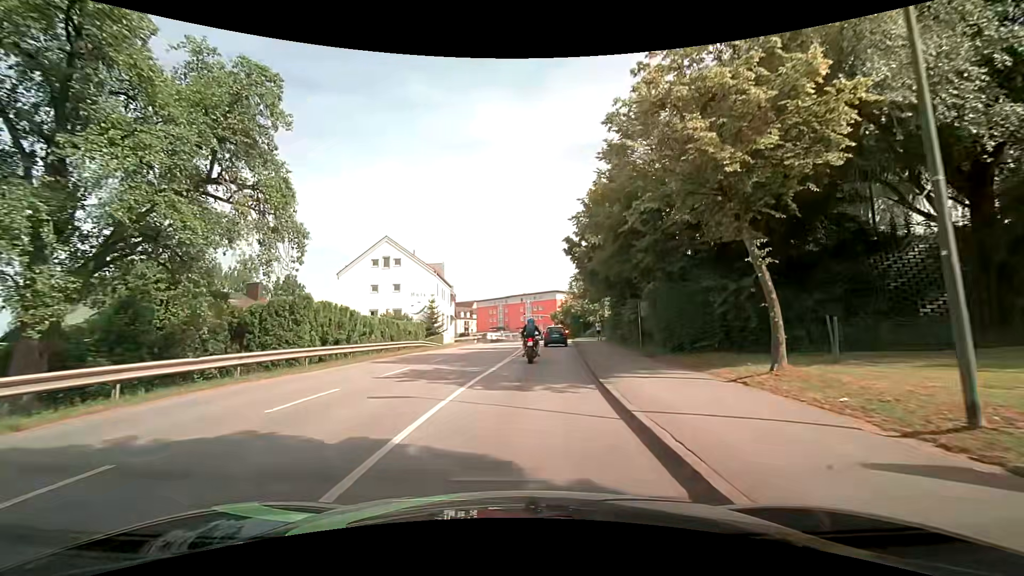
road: tertiary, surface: asphalt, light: Day
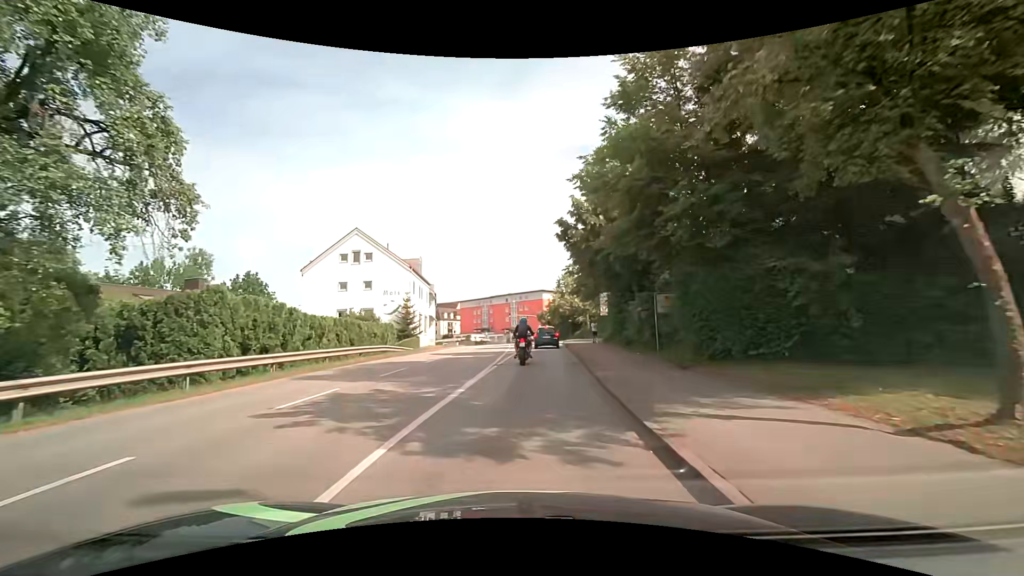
(+0.1, +5.5) m; +2°
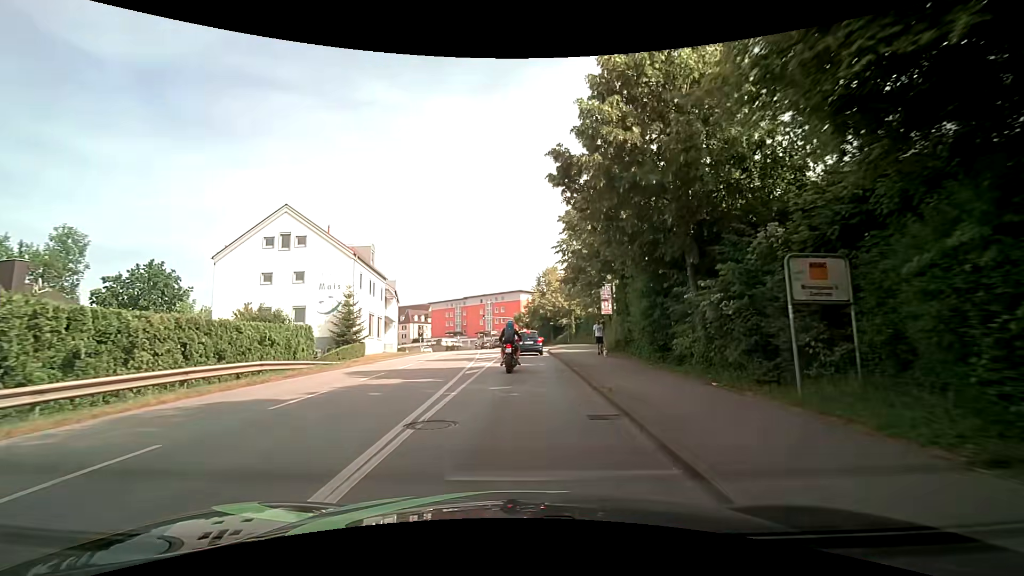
(+0.3, +11.0) m; +3°
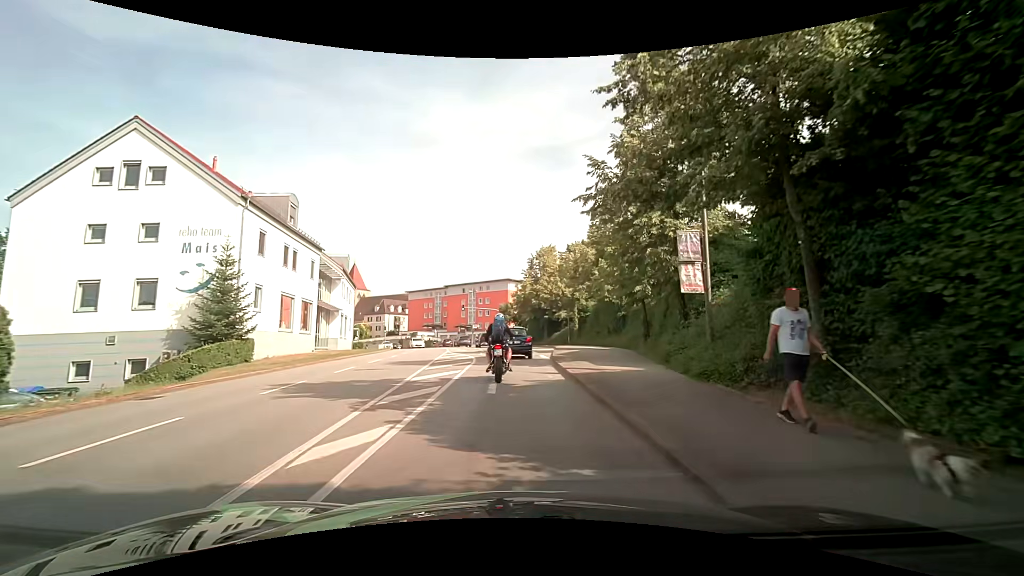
(+0.1, +15.7) m; +1°
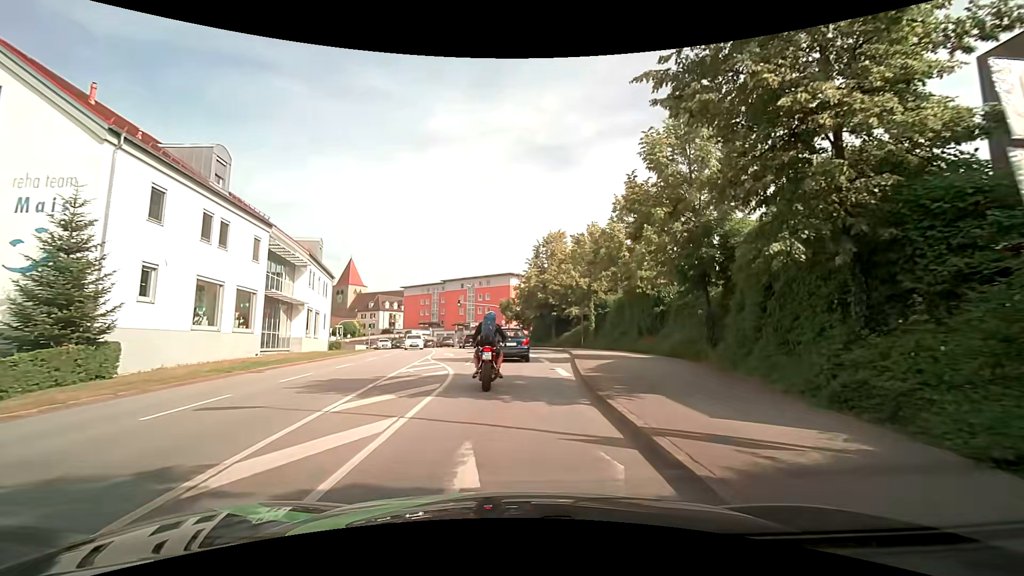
(0.0, +9.0) m; 0°
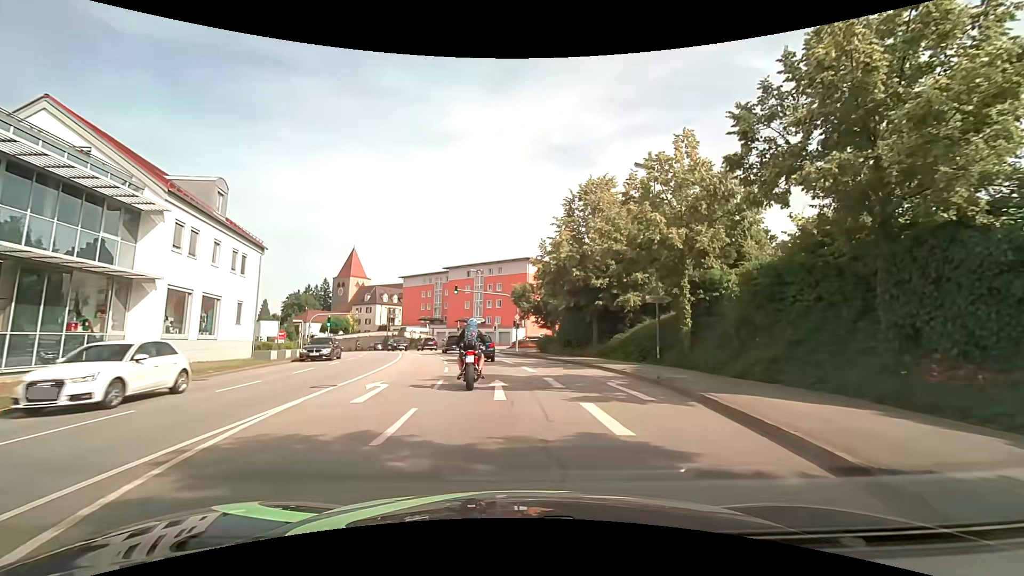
(-0.3, +19.5) m; -2°
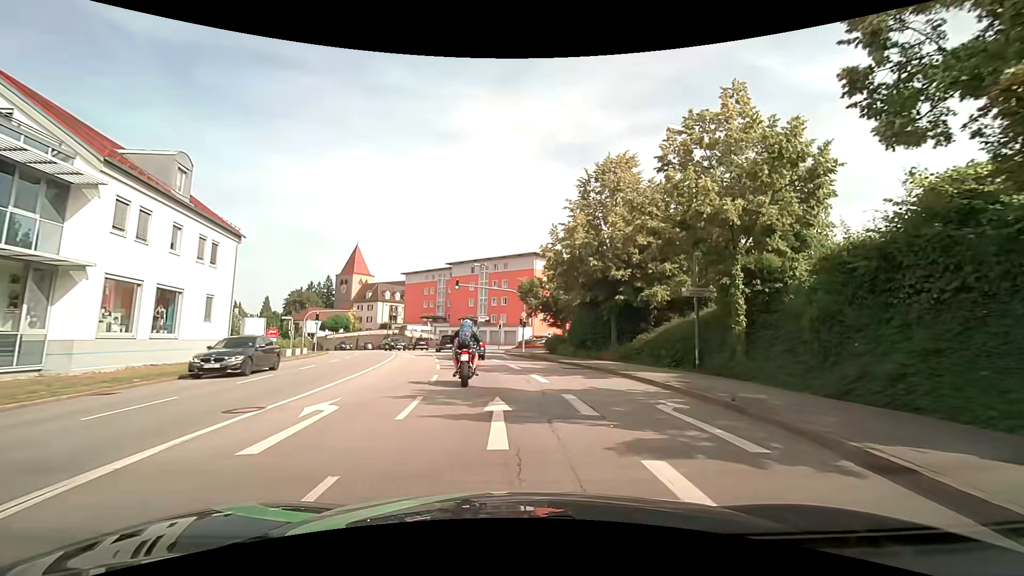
(0.0, +4.4) m; 0°
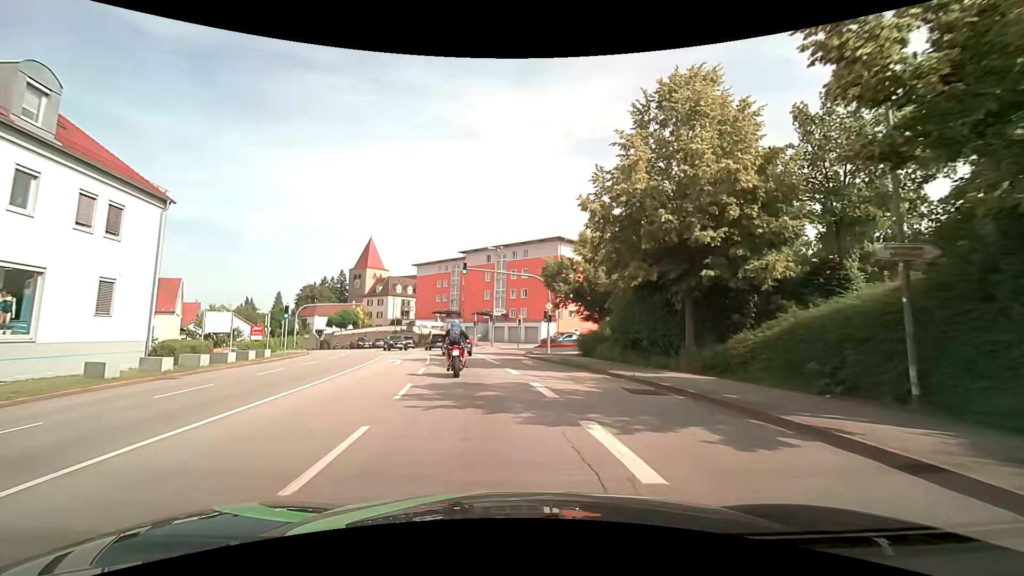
(-0.2, +9.8) m; -2°
(0, +10) (-2, +20) (-3, +30) (-5, +40) (-8, +49) (-12, +58) (-16, +67) (-21, +76) (-26, +85) (-32, +93) m
